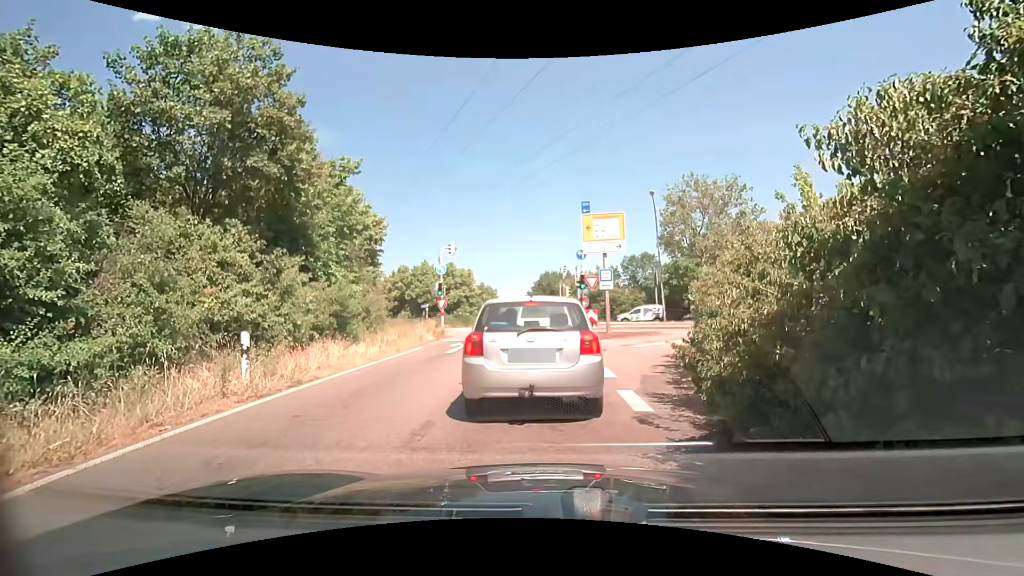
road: trunk_link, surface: asphalt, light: Day
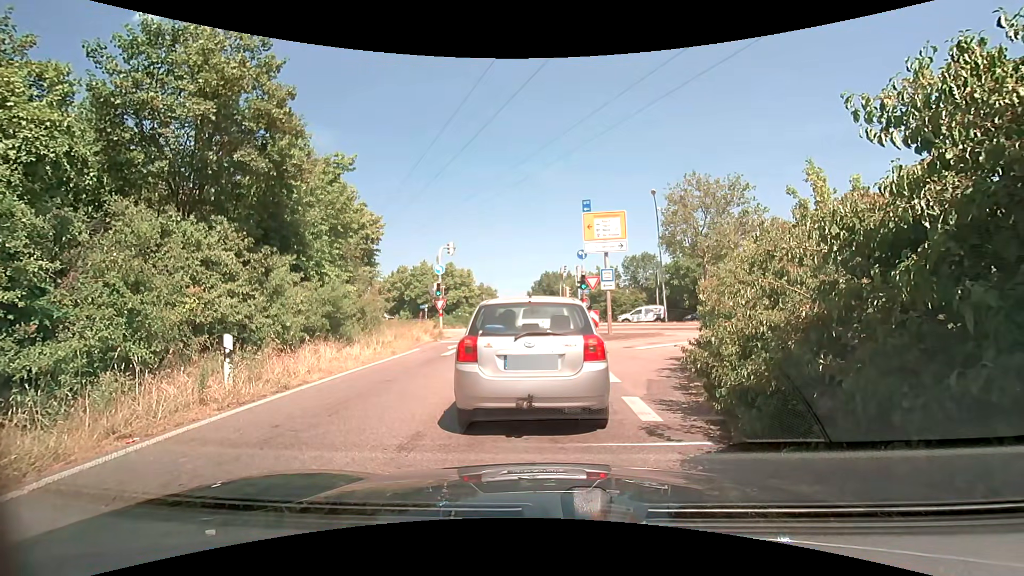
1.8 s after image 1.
(0.0, +0.5) m; 0°
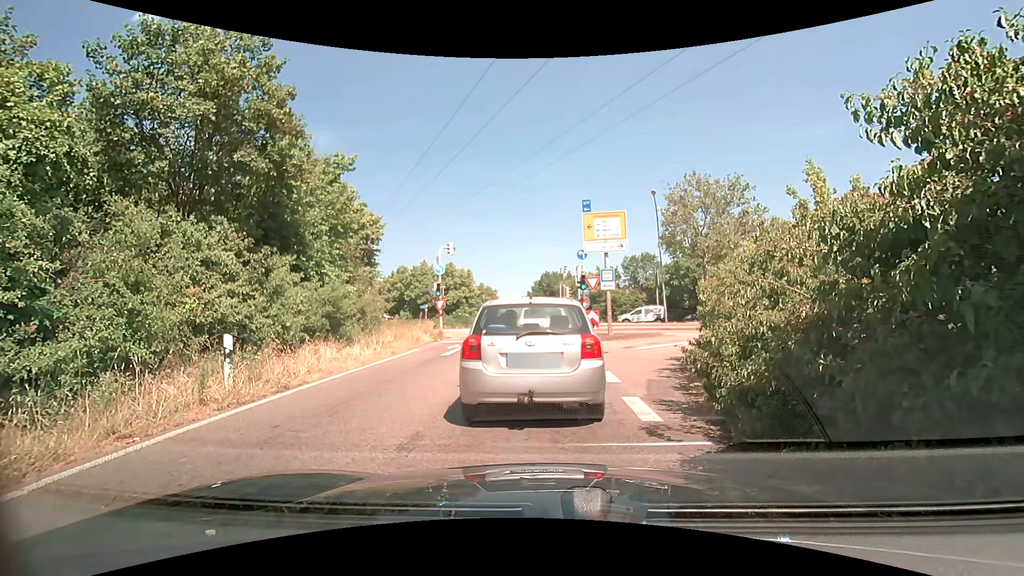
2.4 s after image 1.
(0.0, 0.0) m; 0°
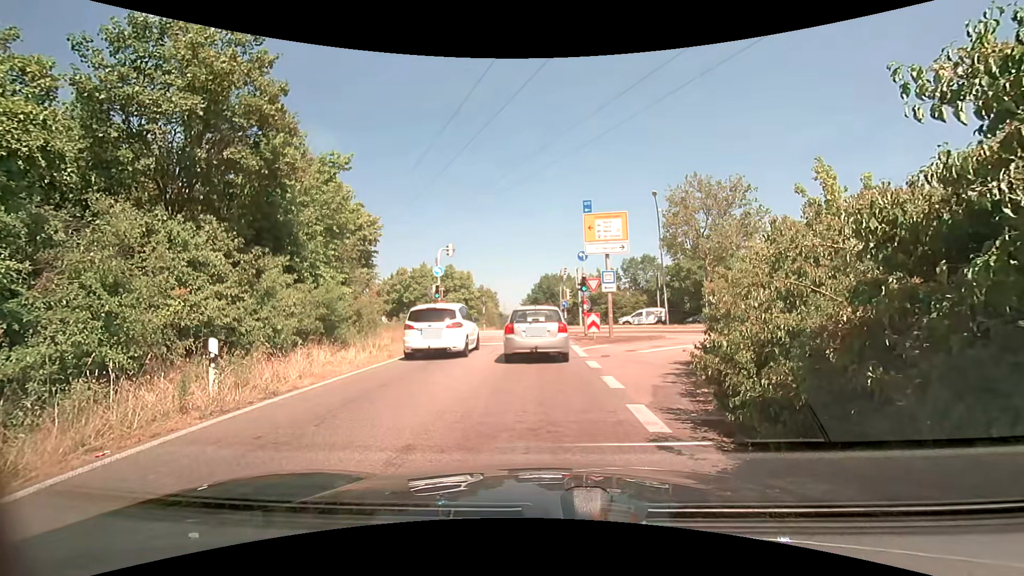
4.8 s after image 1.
(0.0, +0.4) m; 0°
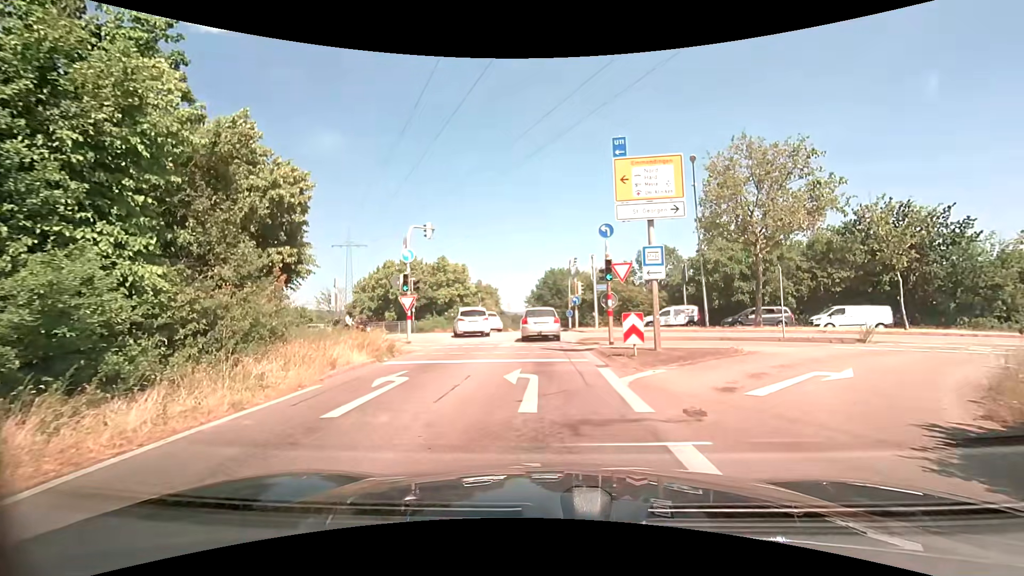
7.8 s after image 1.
(-0.2, +8.5) m; -1°
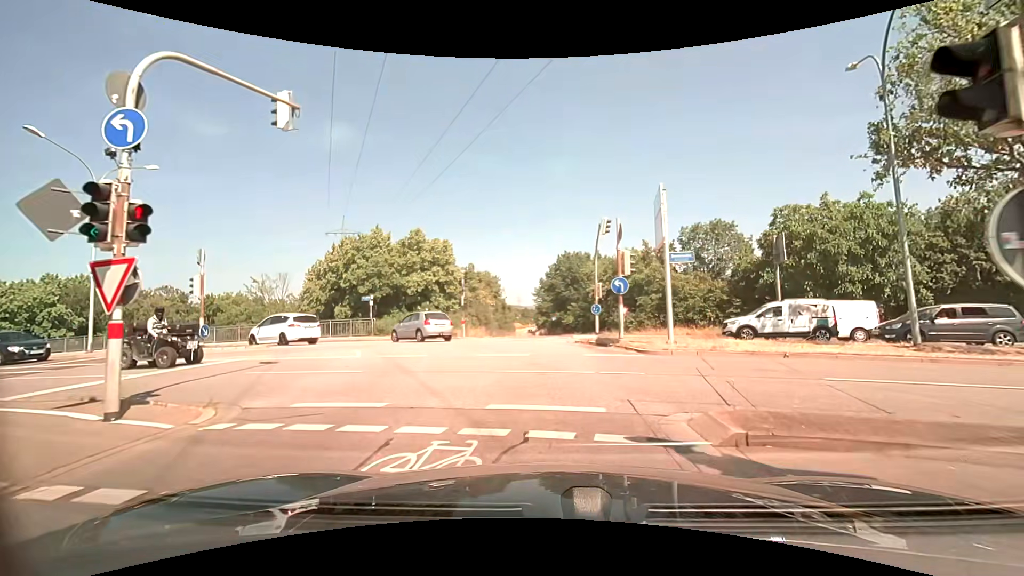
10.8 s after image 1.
(-0.1, +16.0) m; -1°
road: primary_link
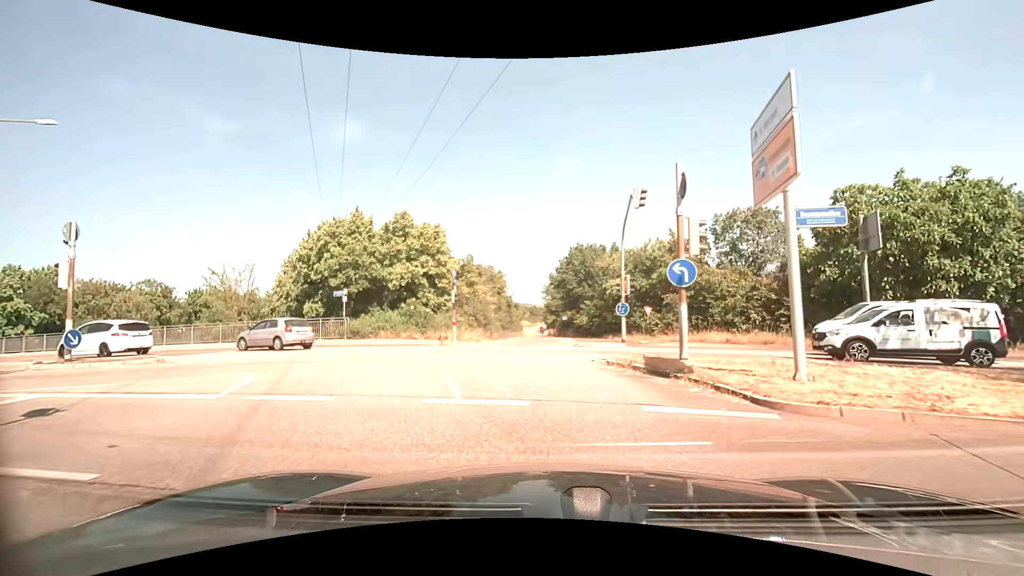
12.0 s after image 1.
(-0.1, +6.8) m; -2°
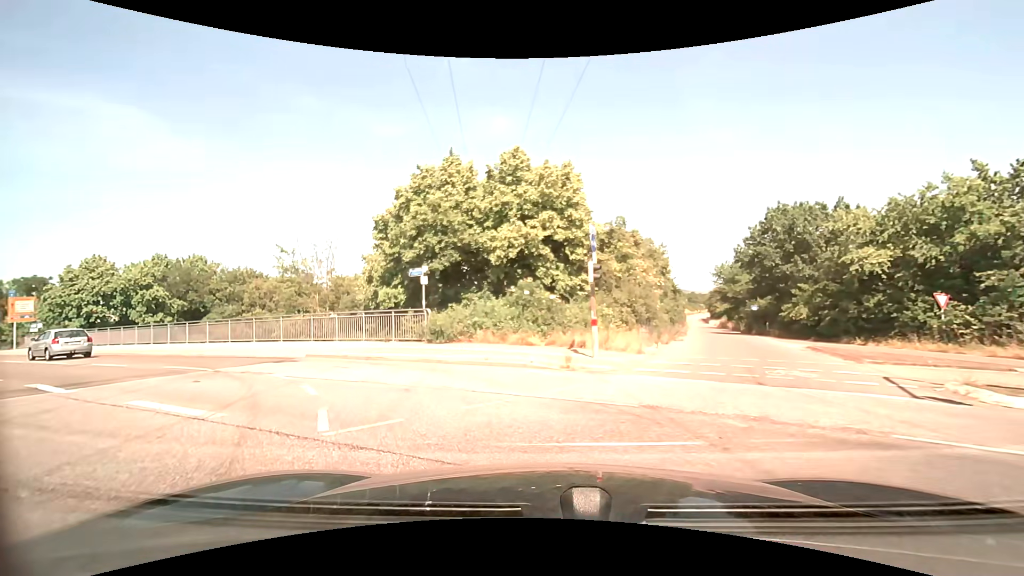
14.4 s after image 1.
(-1.4, +12.7) m; -17°
(-2, +10) (-9, +17) (-18, +22) (-26, +27) (-35, +32) (-44, +36) (-53, +41) (-61, +46) (-70, +51) (-79, +56) m
